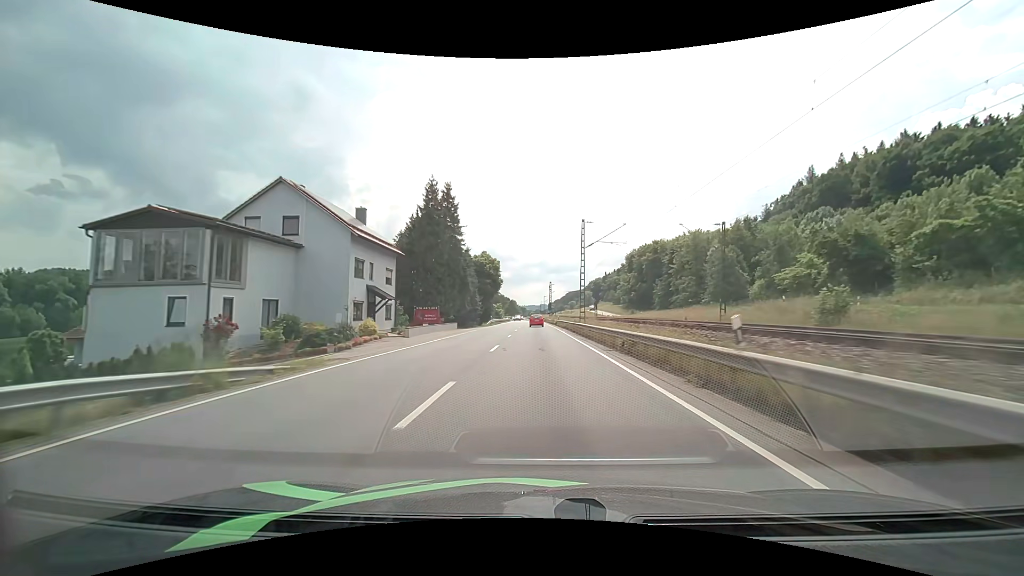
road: primary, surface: asphalt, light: Day
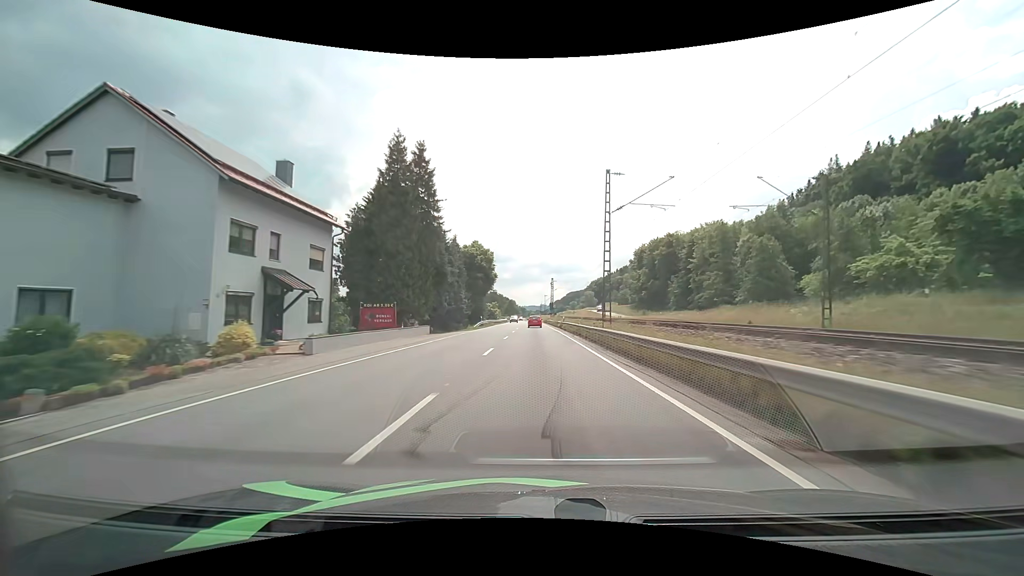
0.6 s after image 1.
(0.0, +13.7) m; 0°
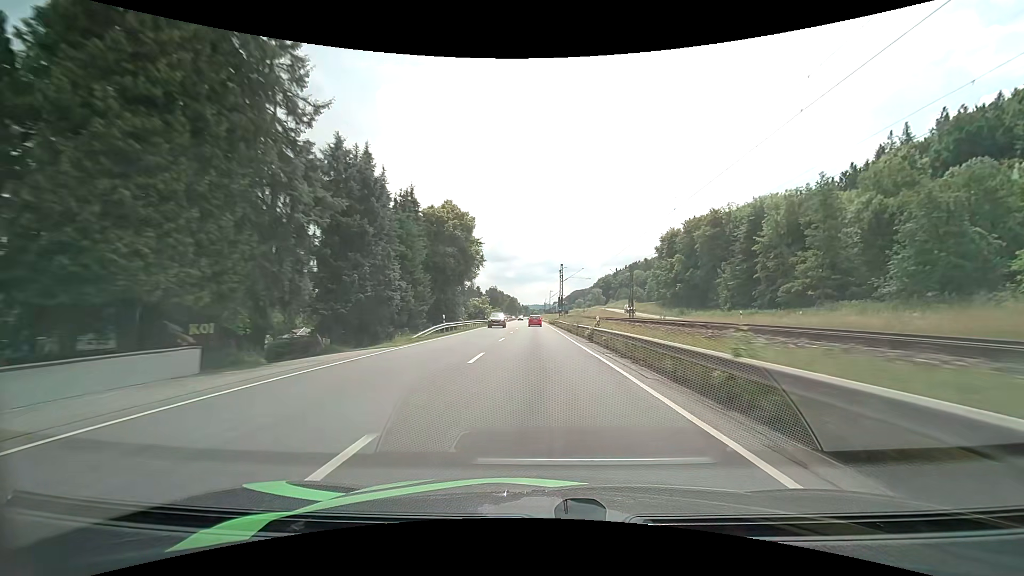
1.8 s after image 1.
(0.0, +27.6) m; 0°
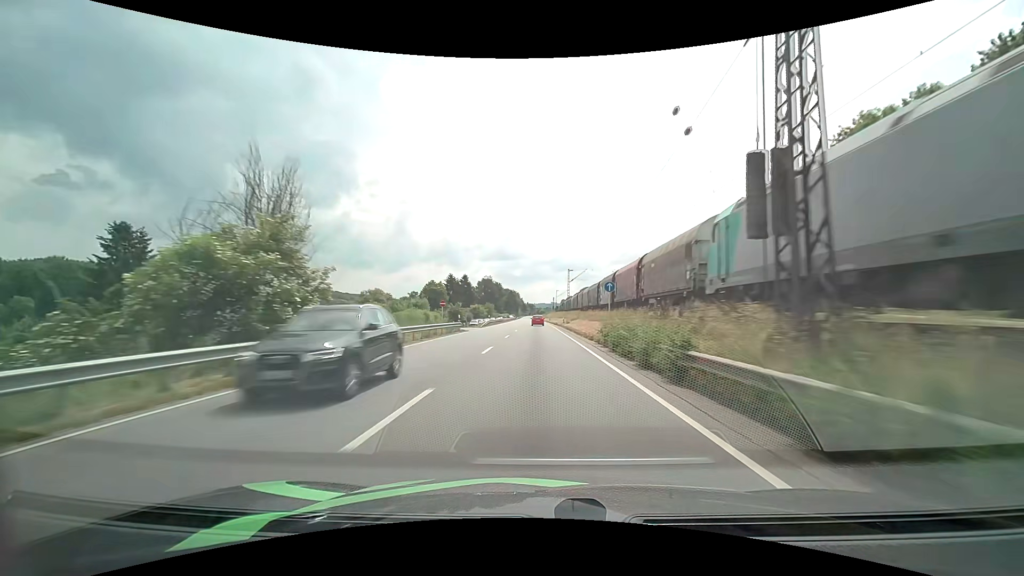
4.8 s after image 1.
(-0.4, +70.1) m; -1°
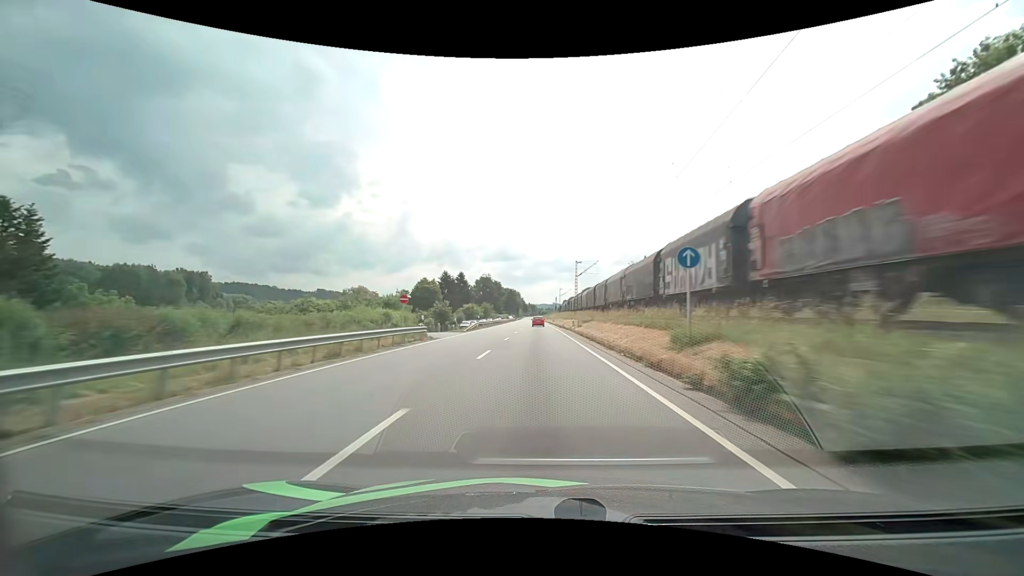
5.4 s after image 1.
(-0.1, +14.2) m; 0°
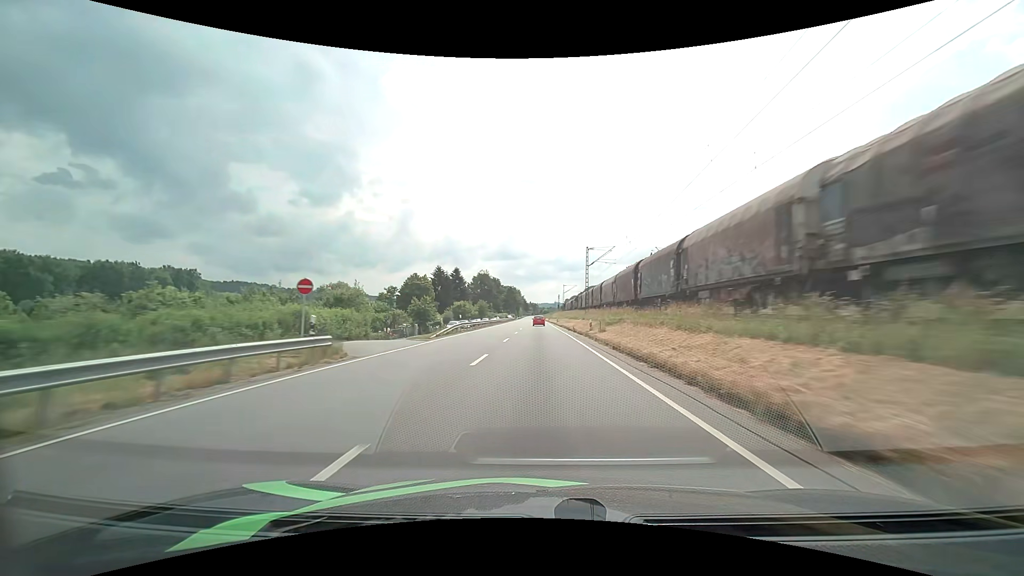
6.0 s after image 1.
(0.0, +14.3) m; 0°
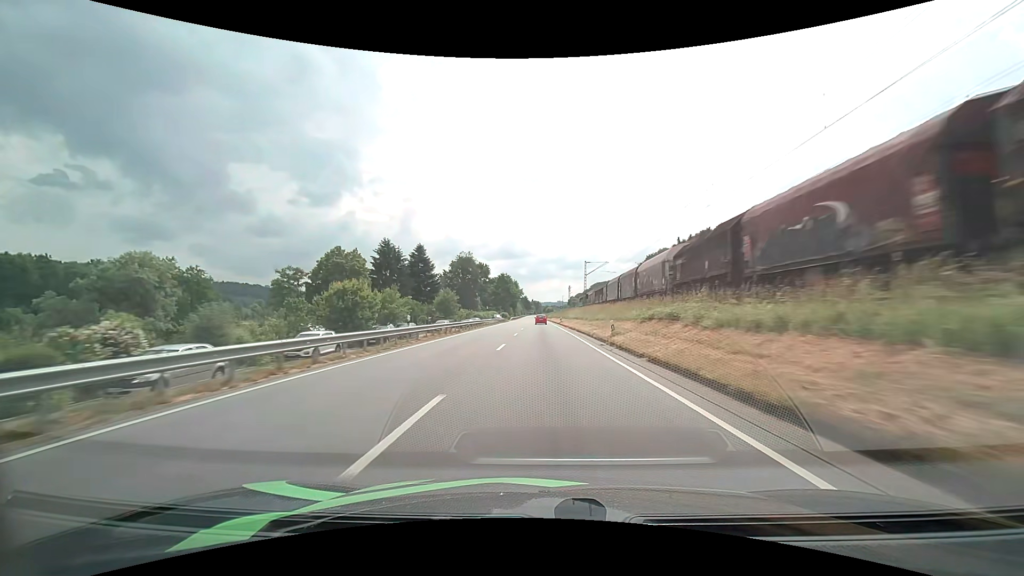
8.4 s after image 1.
(-0.1, +58.2) m; 0°
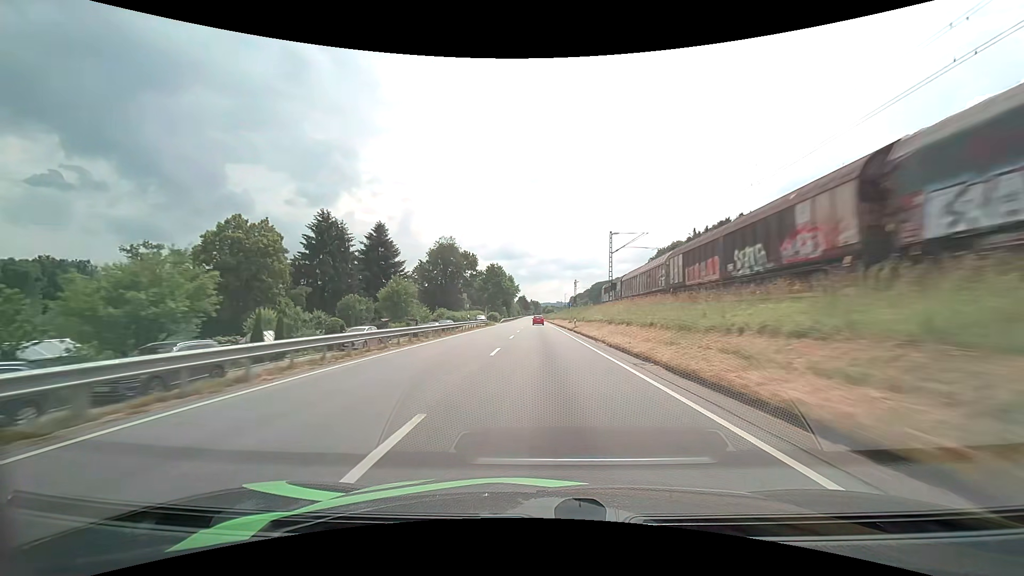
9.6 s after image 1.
(0.0, +29.6) m; 0°
(0, +10) (0, +20) (0, +30) (0, +40) (0, +50) (0, +60) (0, +70) (0, +80) (0, +90) (0, +100) m
